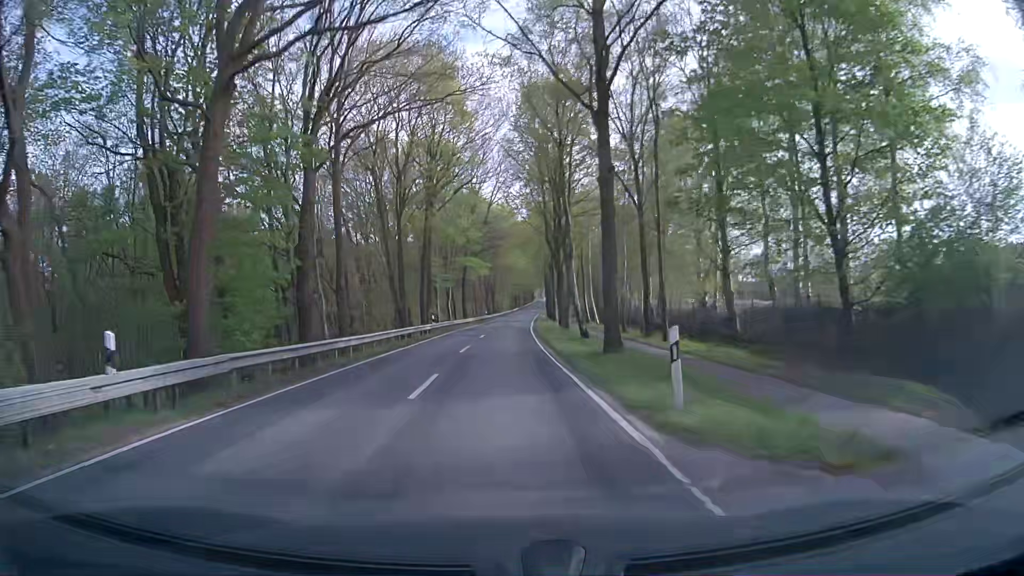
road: secondary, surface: asphalt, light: Day
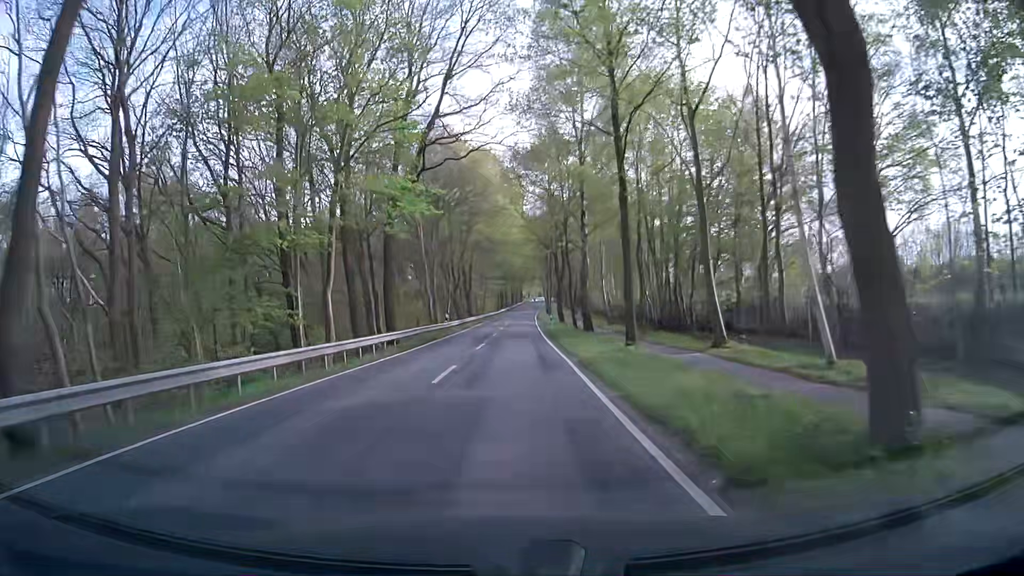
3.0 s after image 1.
(+0.3, +46.0) m; +1°
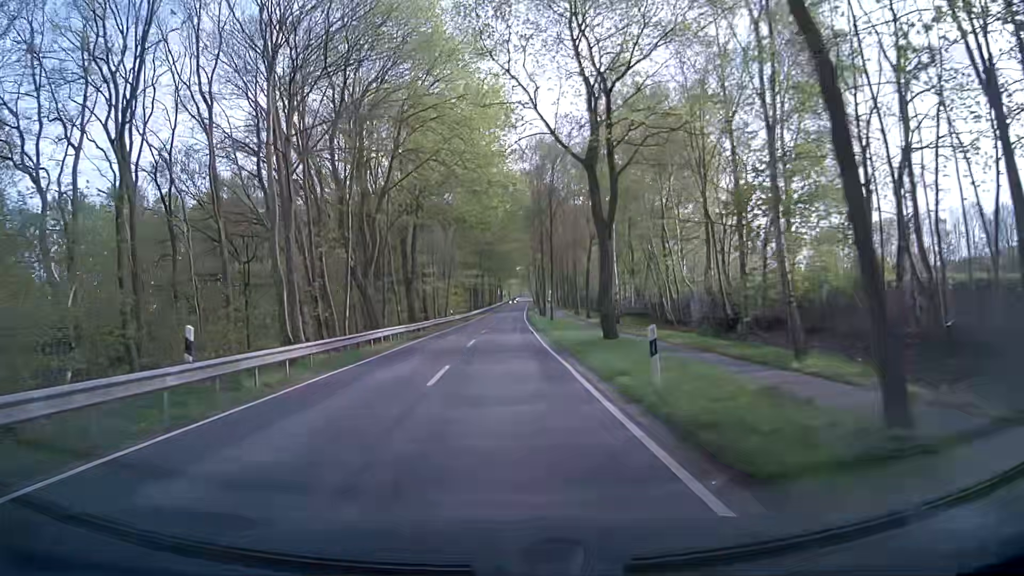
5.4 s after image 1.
(+0.9, +37.1) m; +2°
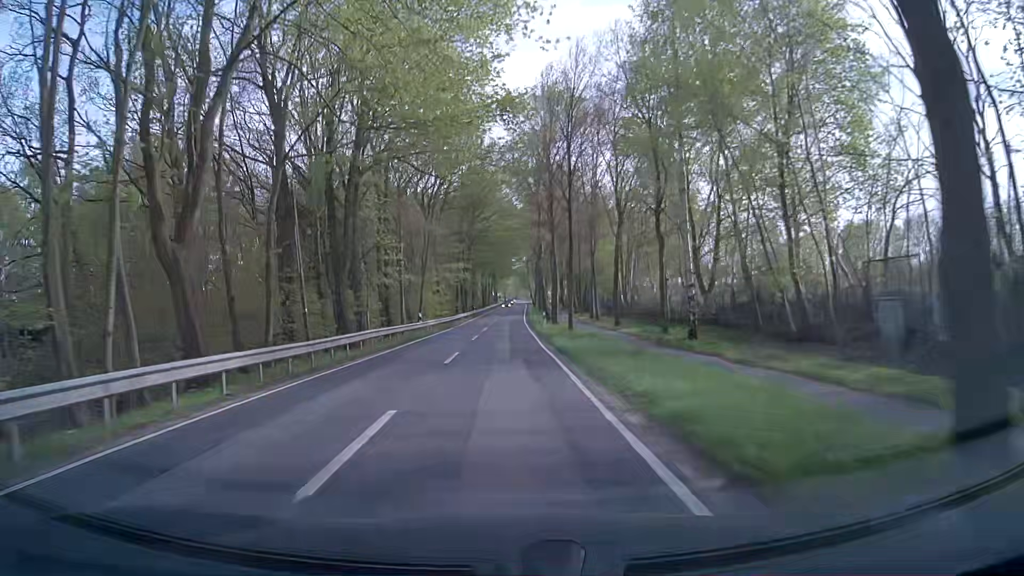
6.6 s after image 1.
(+0.1, +19.7) m; 0°
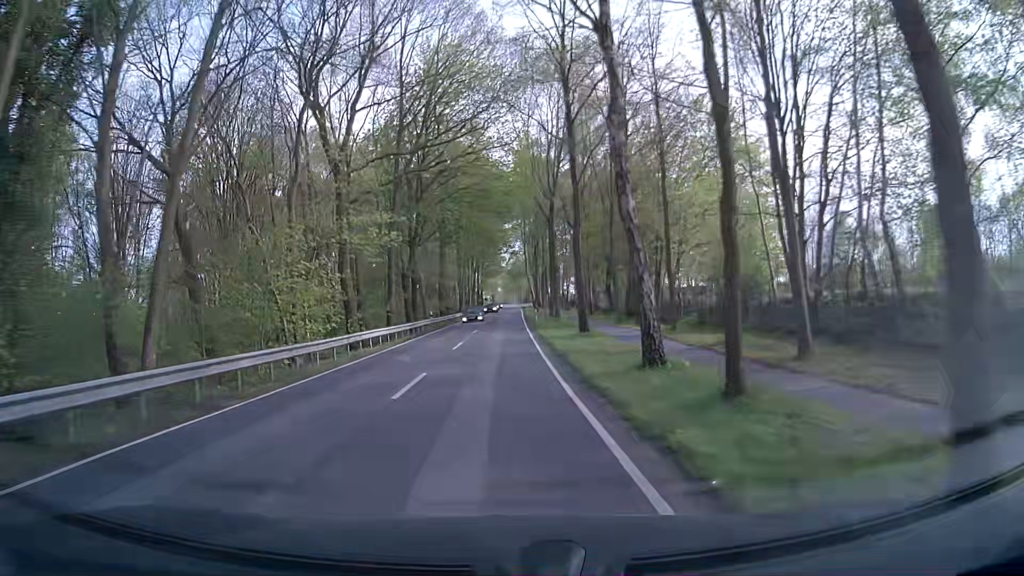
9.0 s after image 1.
(+0.4, +42.8) m; +2°
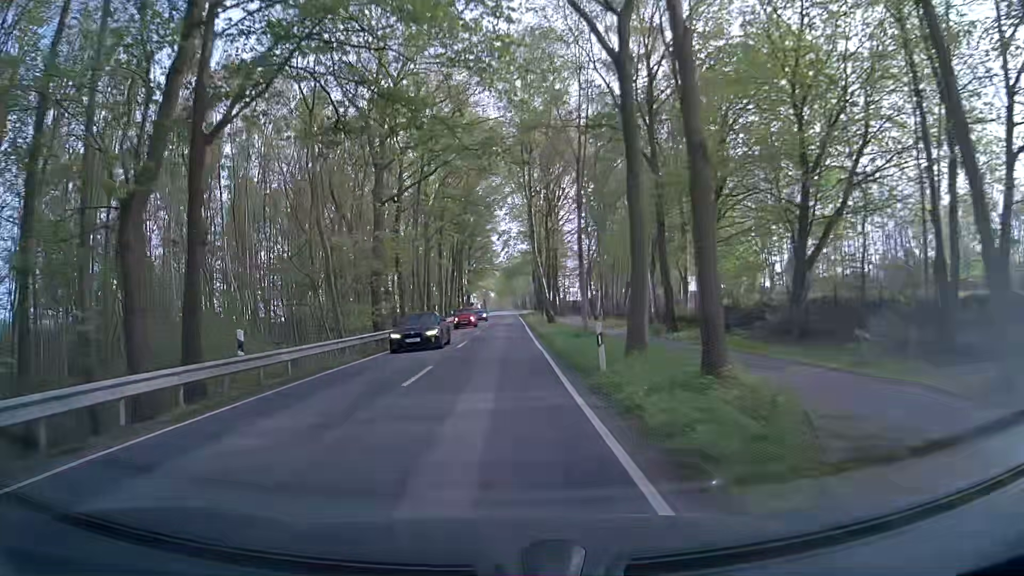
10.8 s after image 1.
(-0.4, +34.8) m; 0°
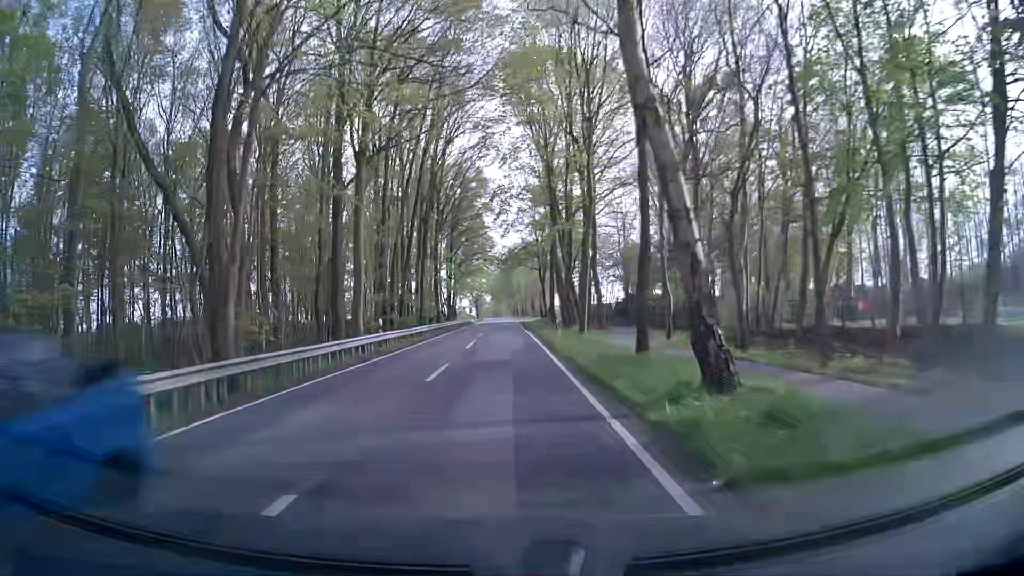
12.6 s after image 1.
(-0.2, +35.7) m; 0°
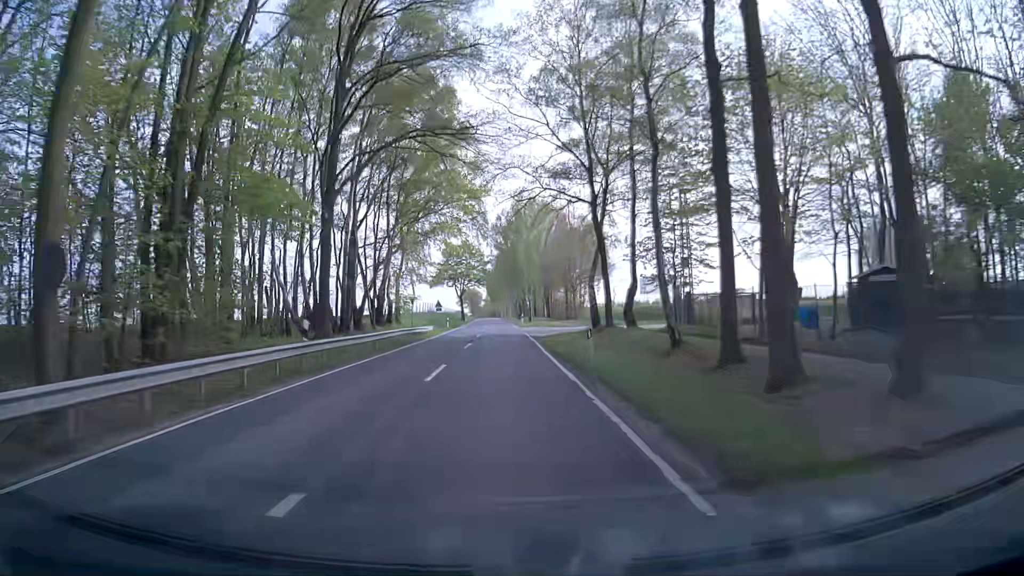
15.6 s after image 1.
(0.0, +60.7) m; 0°
(0, +10) (0, +20) (0, +30) (-1, +40) (-1, +50) (-1, +60) (-1, +70) (-2, +80) (-2, +90) (-2, +100) m
